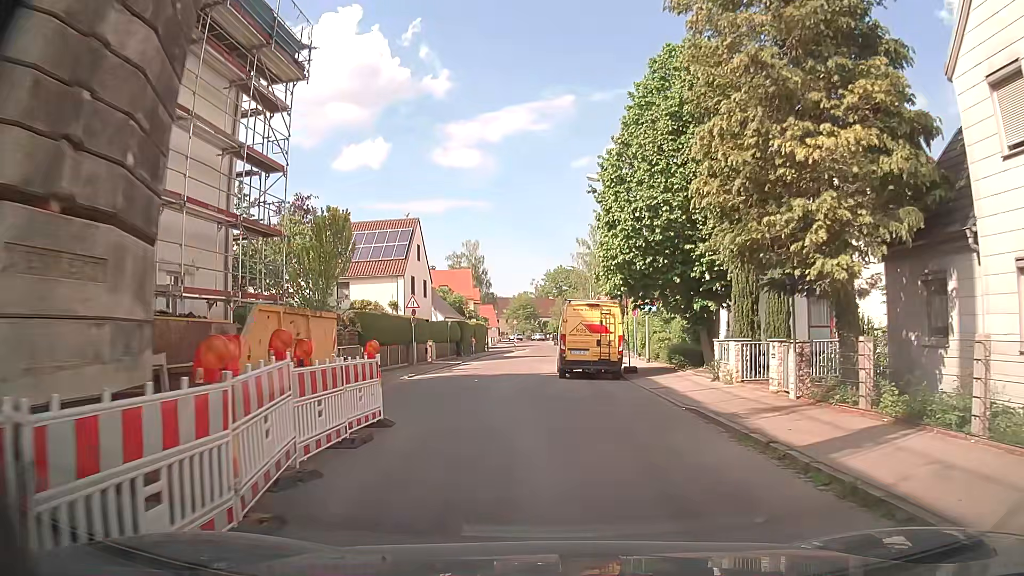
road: tertiary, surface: asphalt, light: Day
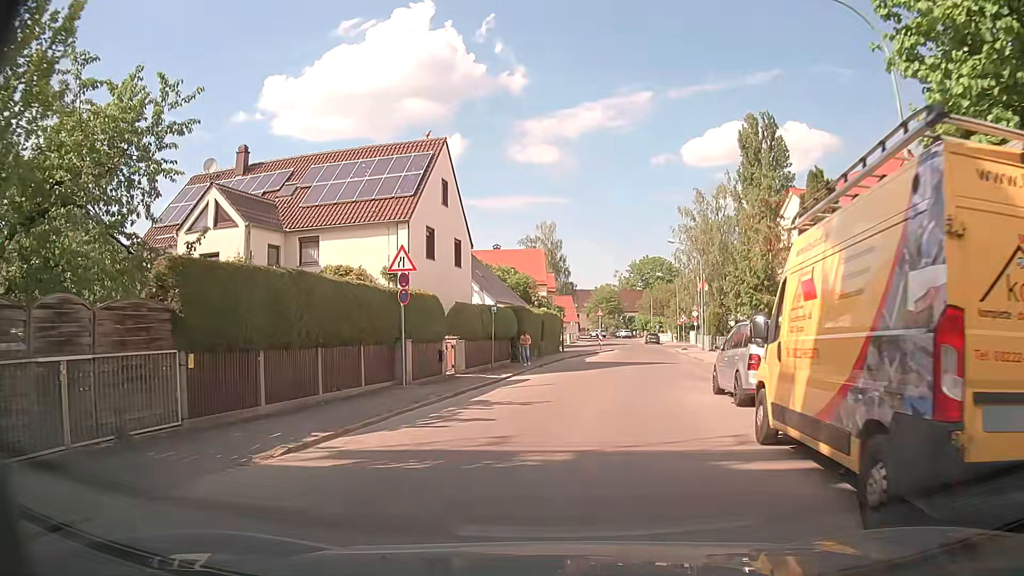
(-0.9, +18.6) m; -6°
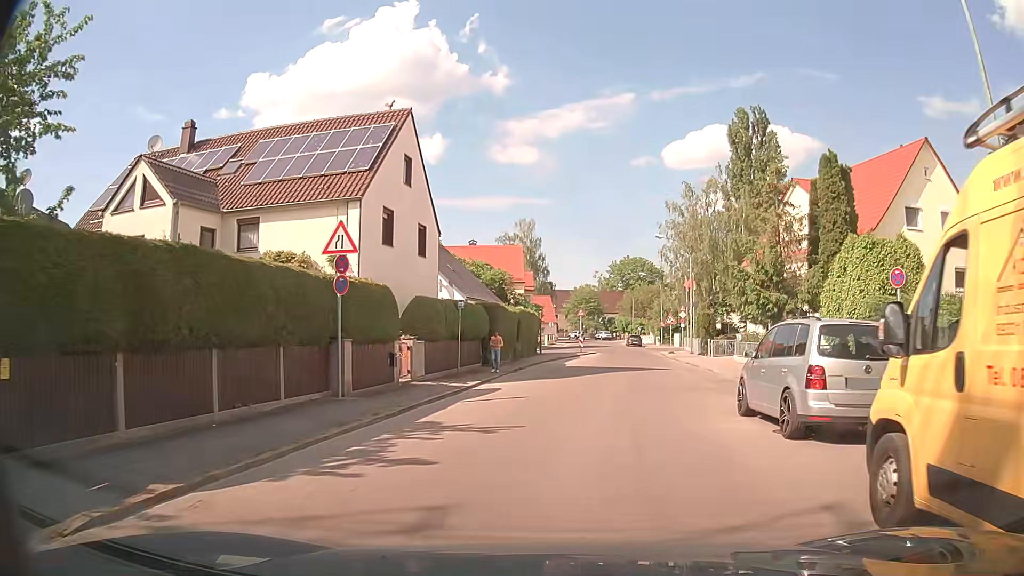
(0.0, +3.8) m; +2°
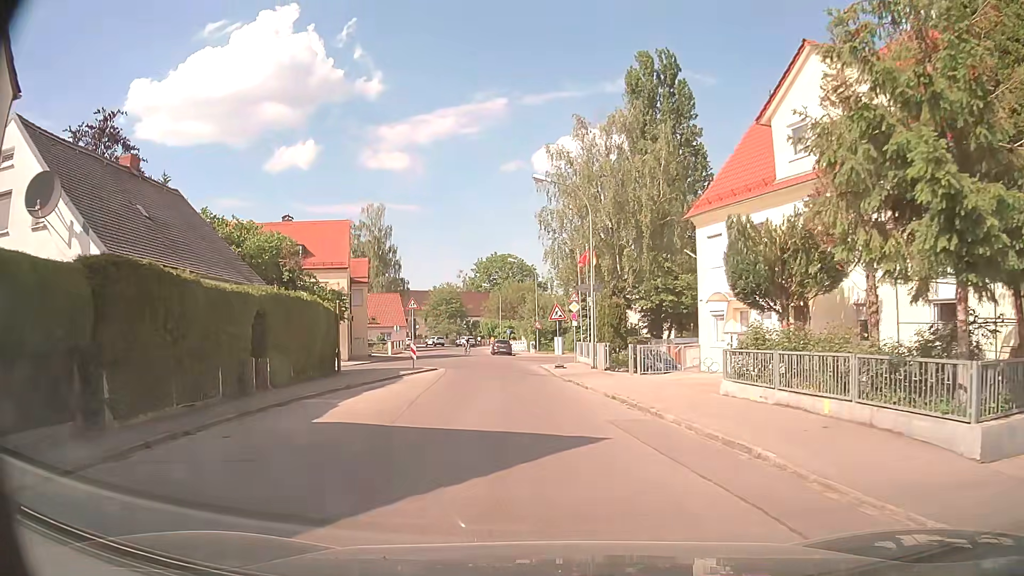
(+2.5, +19.3) m; +11°
